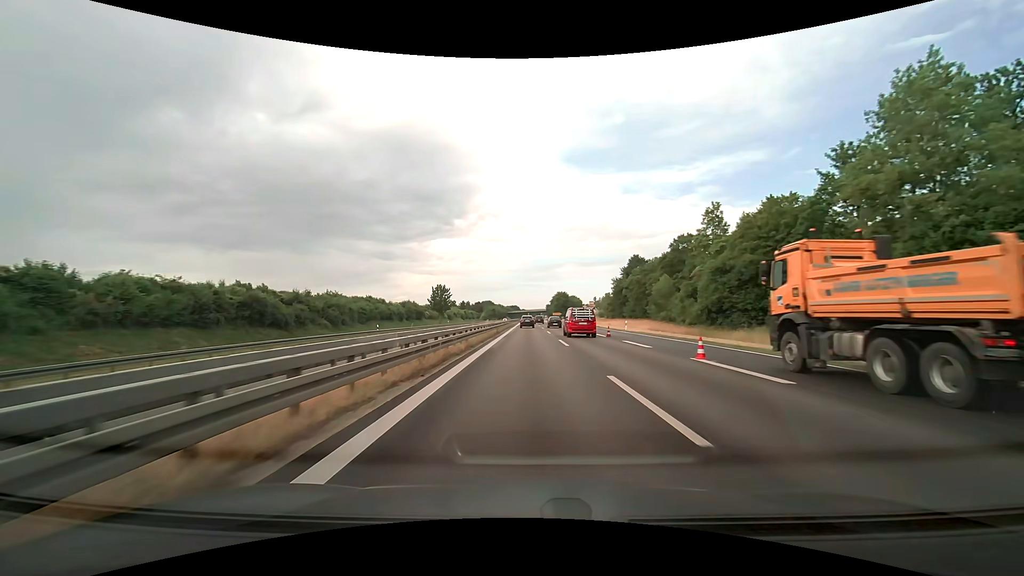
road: trunk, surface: asphalt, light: Day
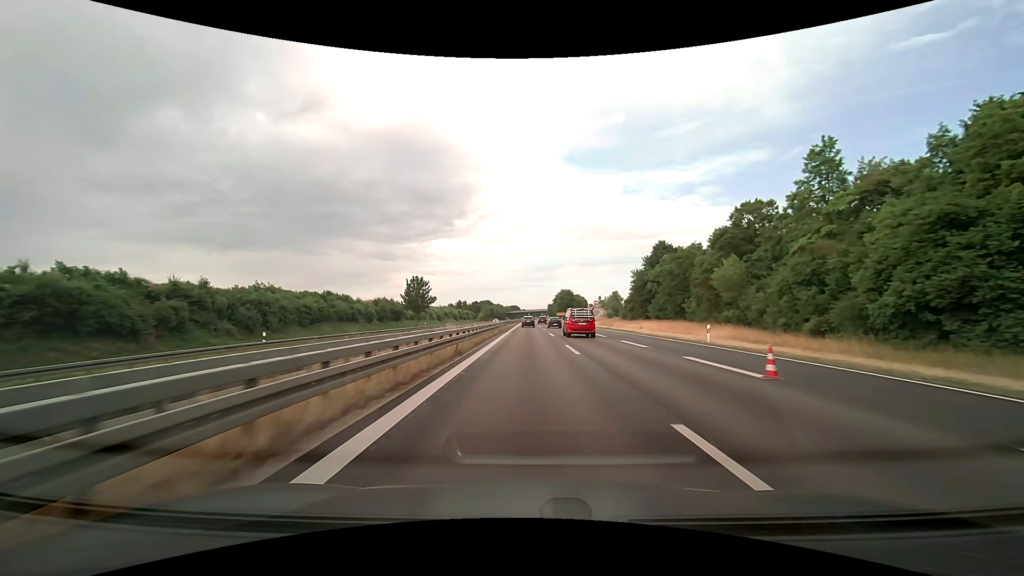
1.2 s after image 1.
(0.0, +23.2) m; 0°
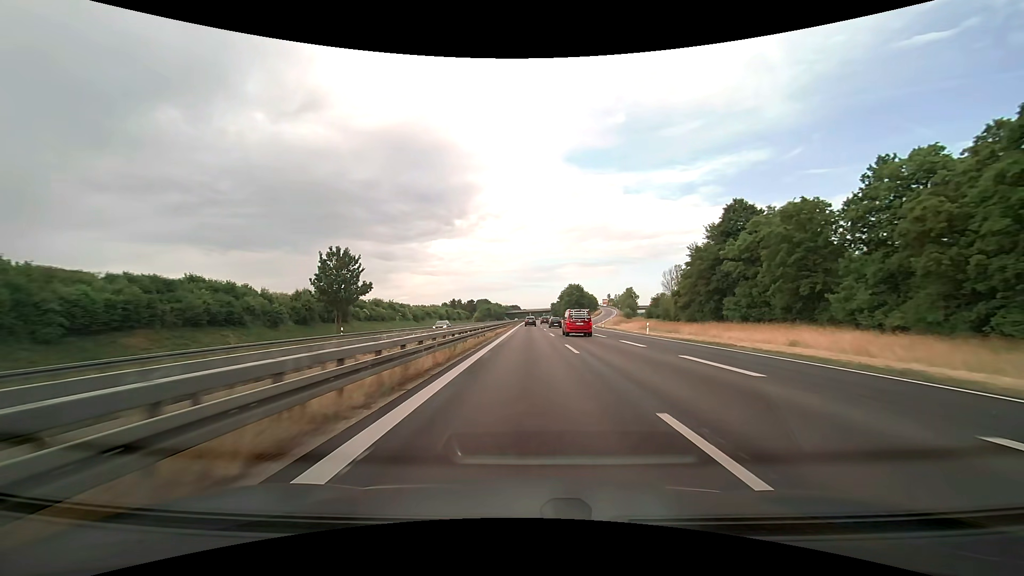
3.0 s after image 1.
(0.0, +35.6) m; 0°
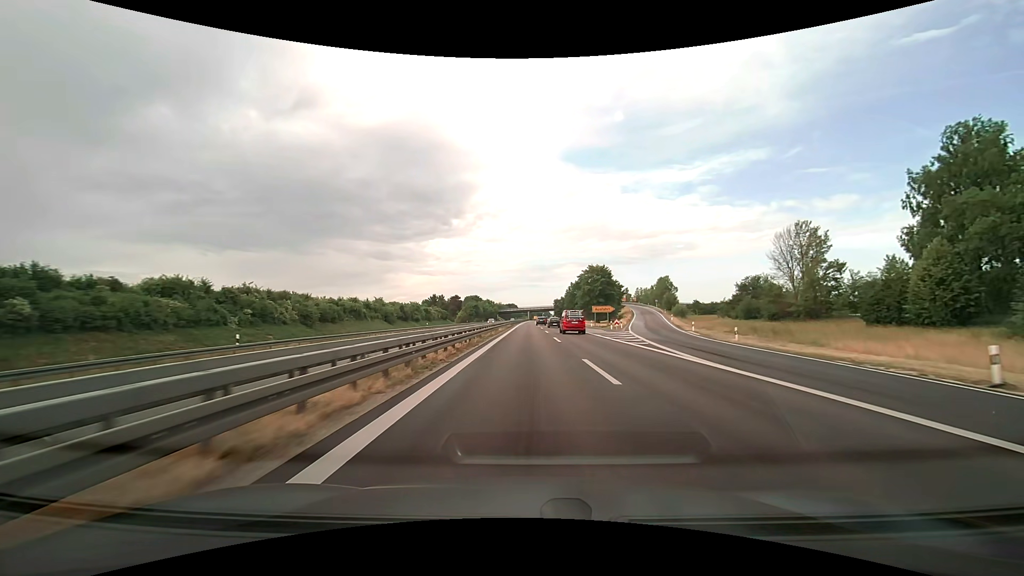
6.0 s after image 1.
(+0.1, +63.8) m; 0°
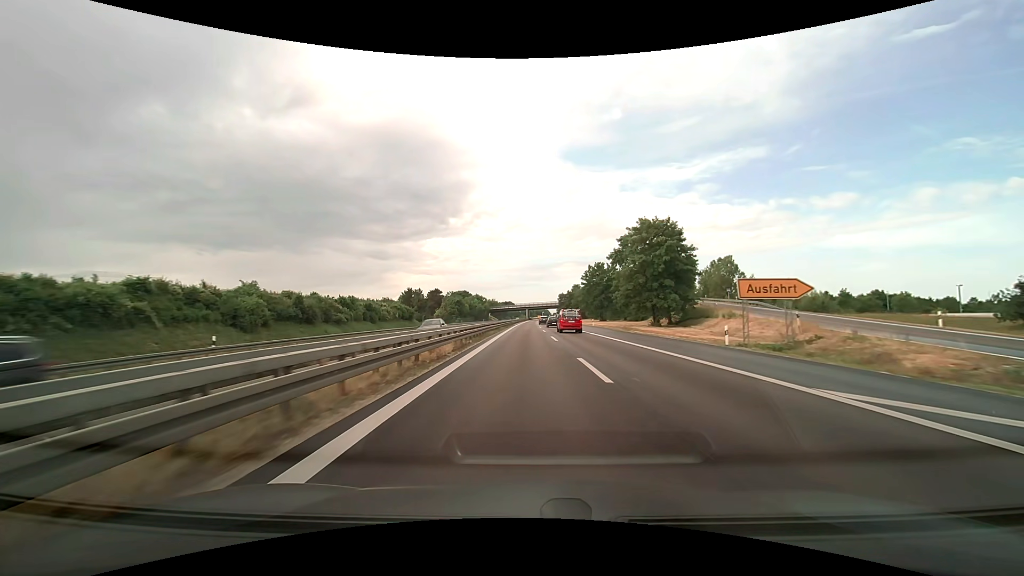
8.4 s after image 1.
(0.0, +54.3) m; 0°
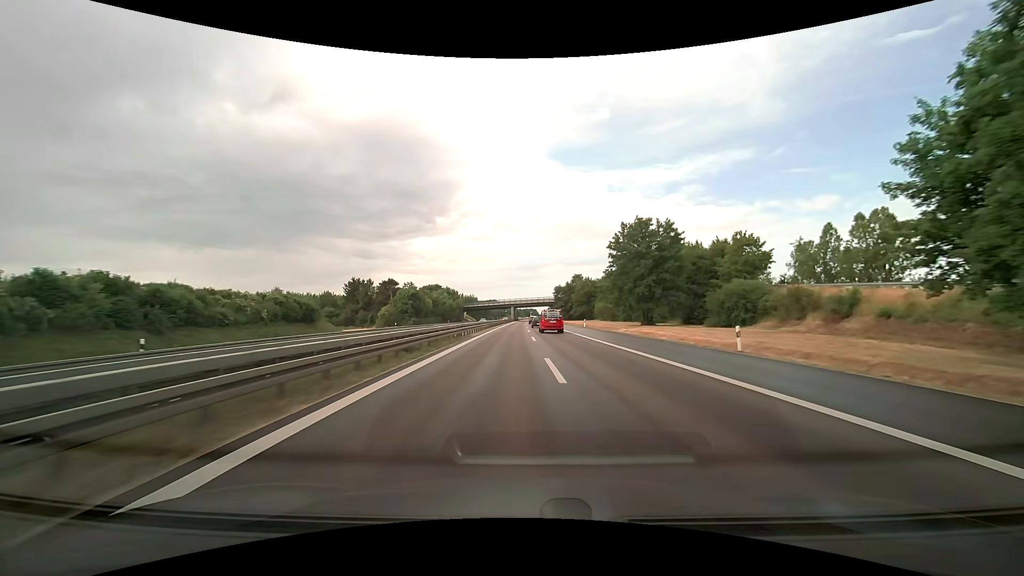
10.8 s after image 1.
(+0.4, +54.5) m; +1°
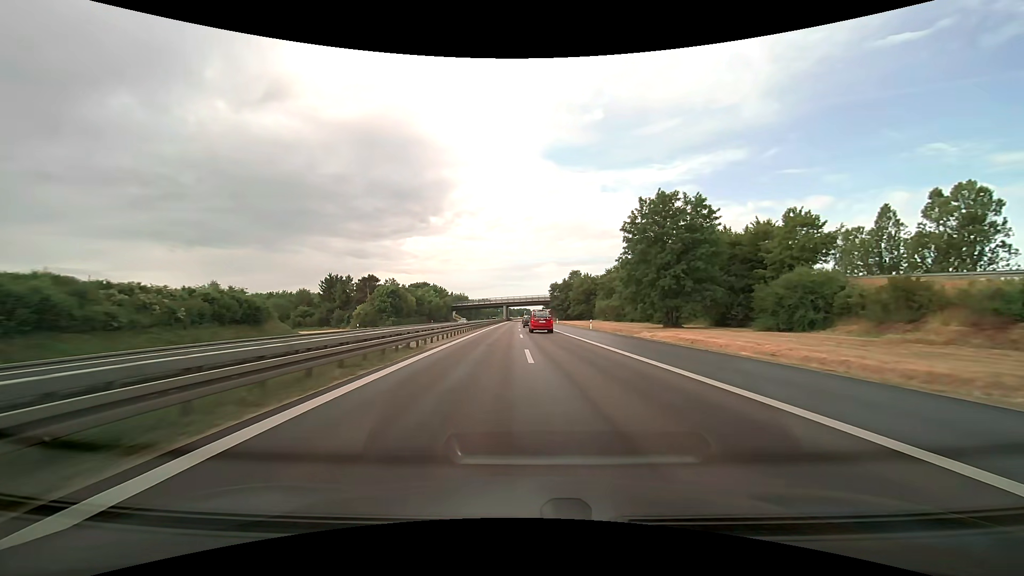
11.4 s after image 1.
(+0.1, +13.7) m; +1°
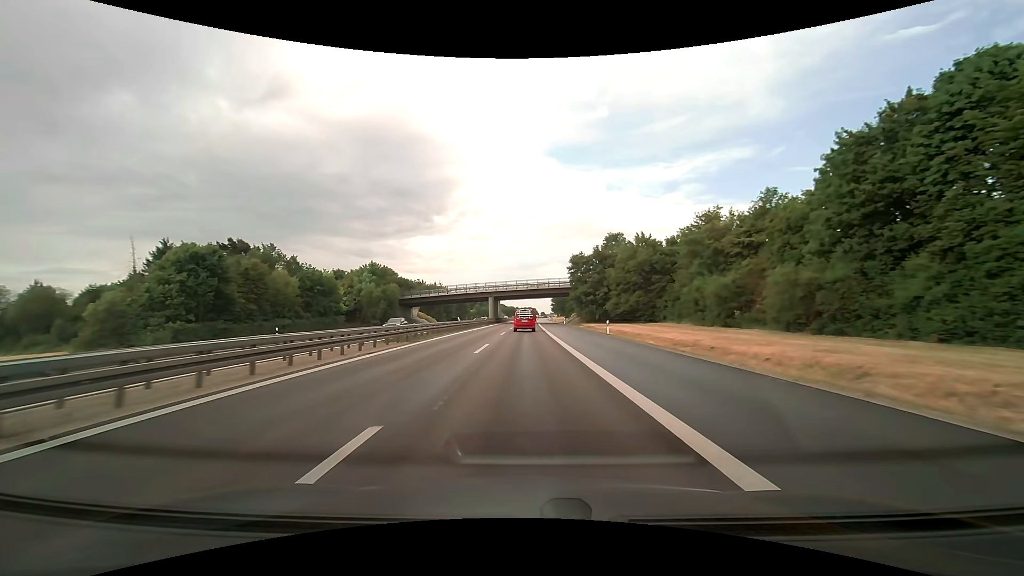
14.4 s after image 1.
(+0.6, +68.7) m; -1°
(0, +10) (0, +20) (0, +30) (0, +40) (0, +50) (0, +60) (0, +70) (0, +80) (0, +90) (0, +100) m
